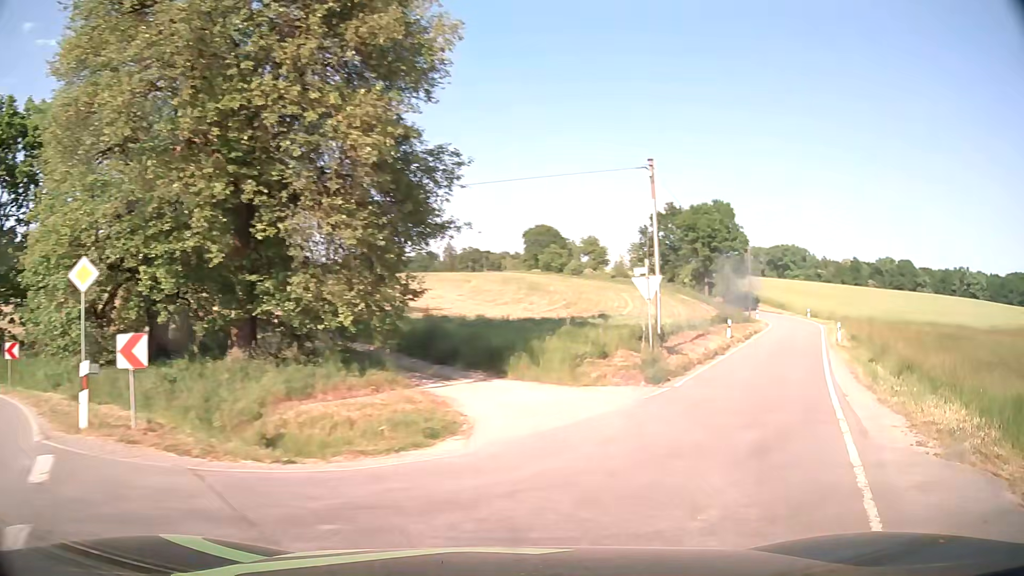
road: tertiary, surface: asphalt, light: Day
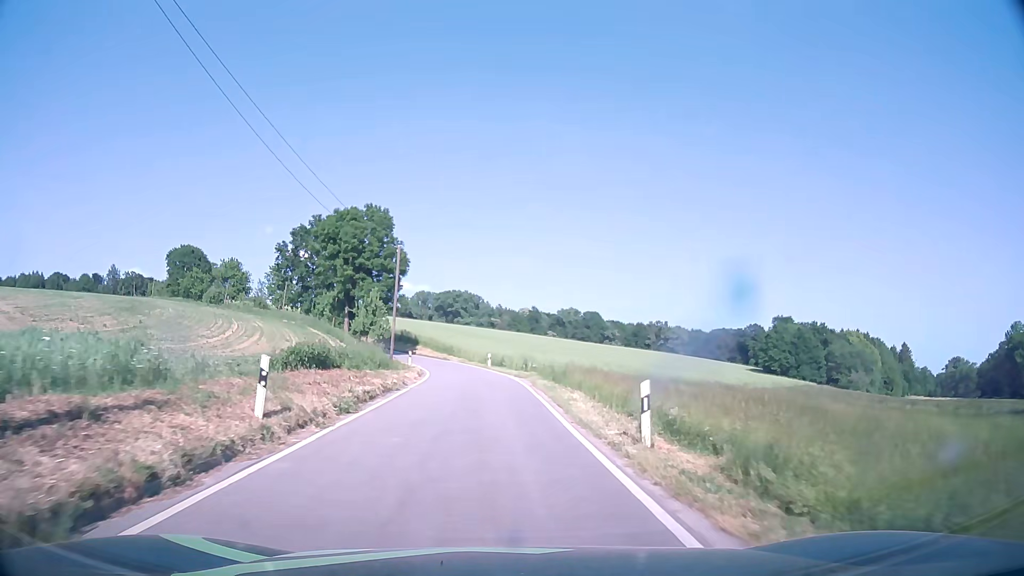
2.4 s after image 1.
(+8.8, +22.3) m; +29°
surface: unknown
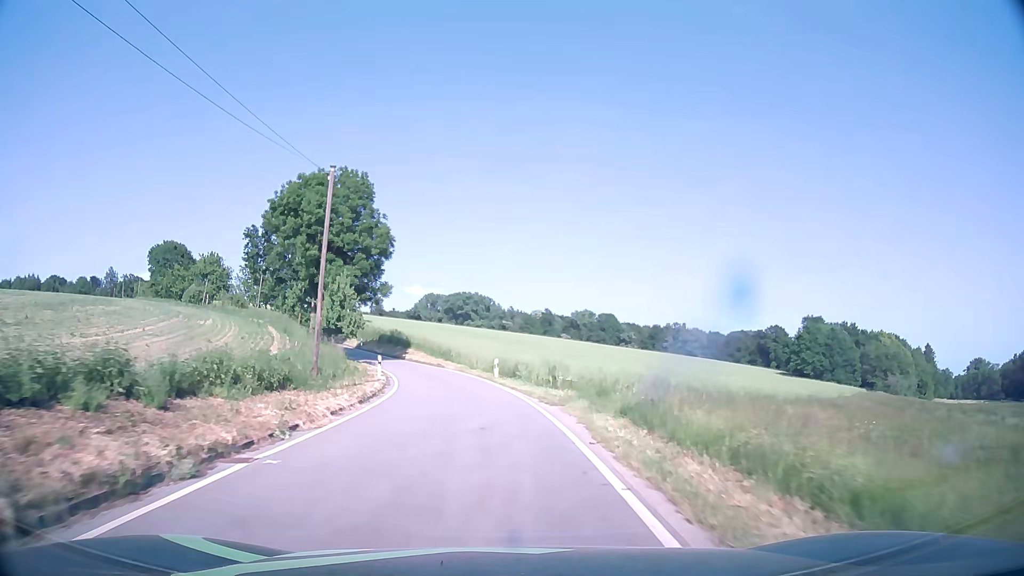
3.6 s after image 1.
(-0.1, +16.2) m; -1°
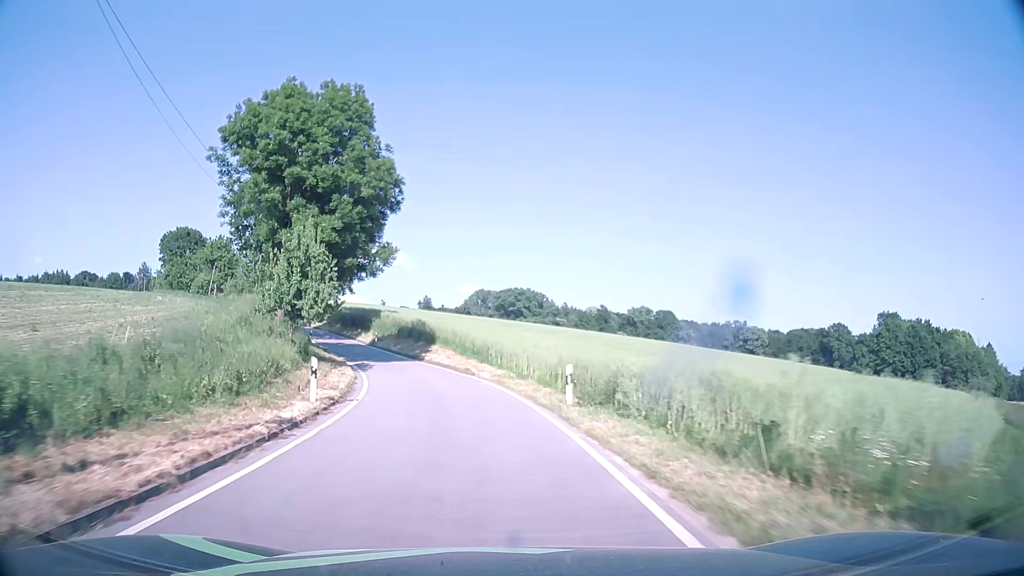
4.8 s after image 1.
(-0.5, +18.6) m; -4°
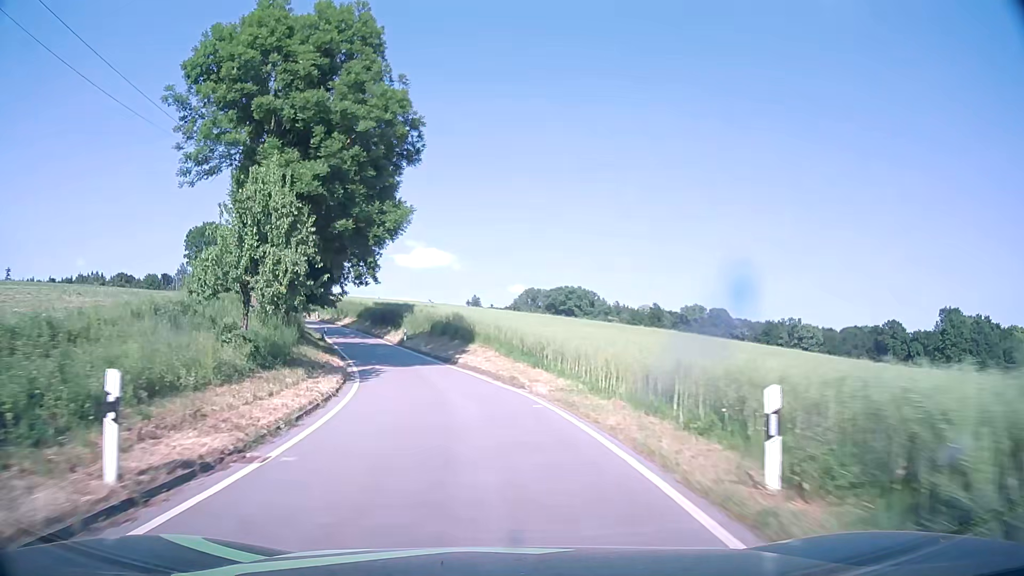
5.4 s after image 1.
(-0.3, +10.0) m; -4°
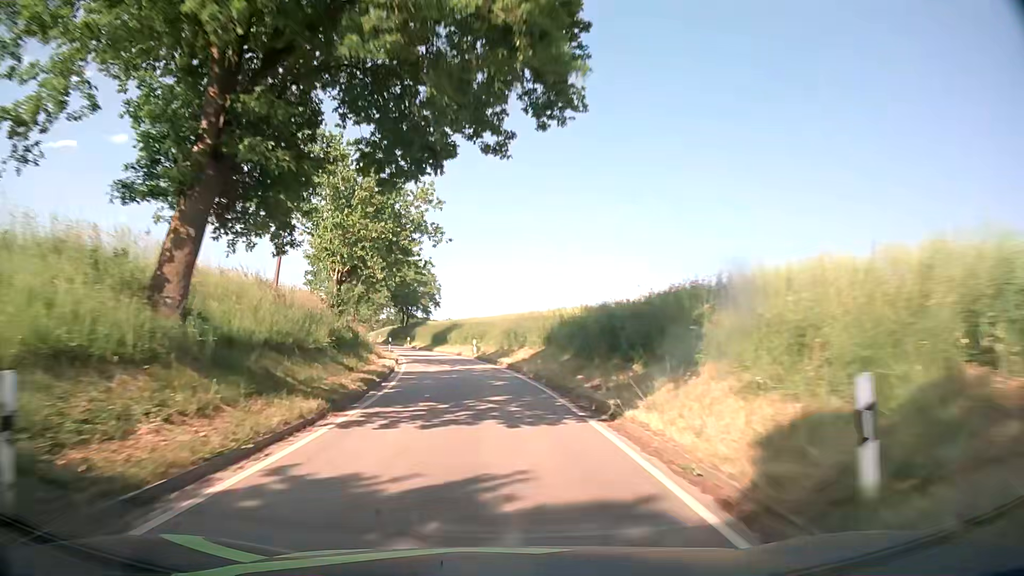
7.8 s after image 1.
(-7.7, +42.6) m; -18°
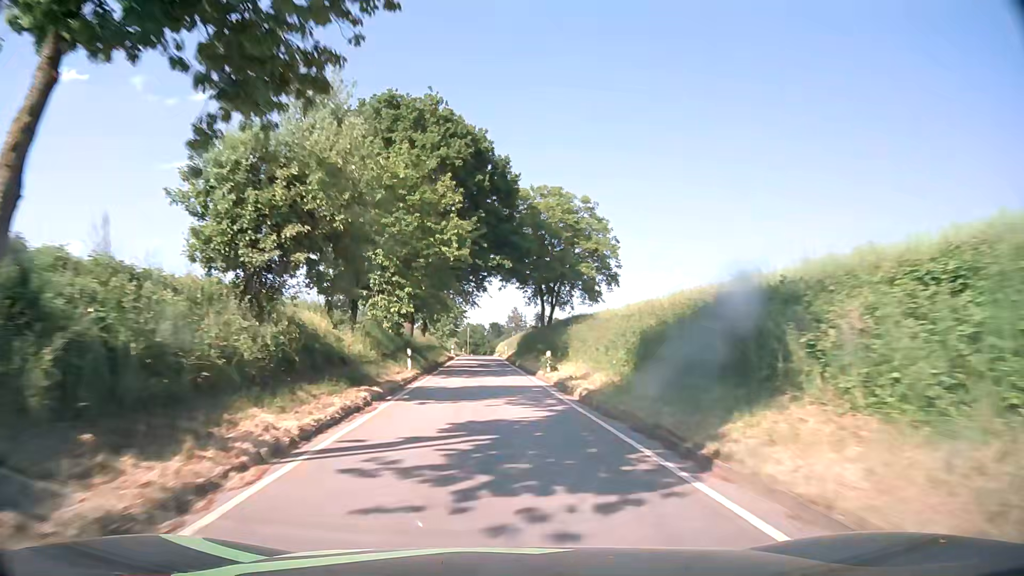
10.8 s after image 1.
(-8.0, +56.4) m; -14°
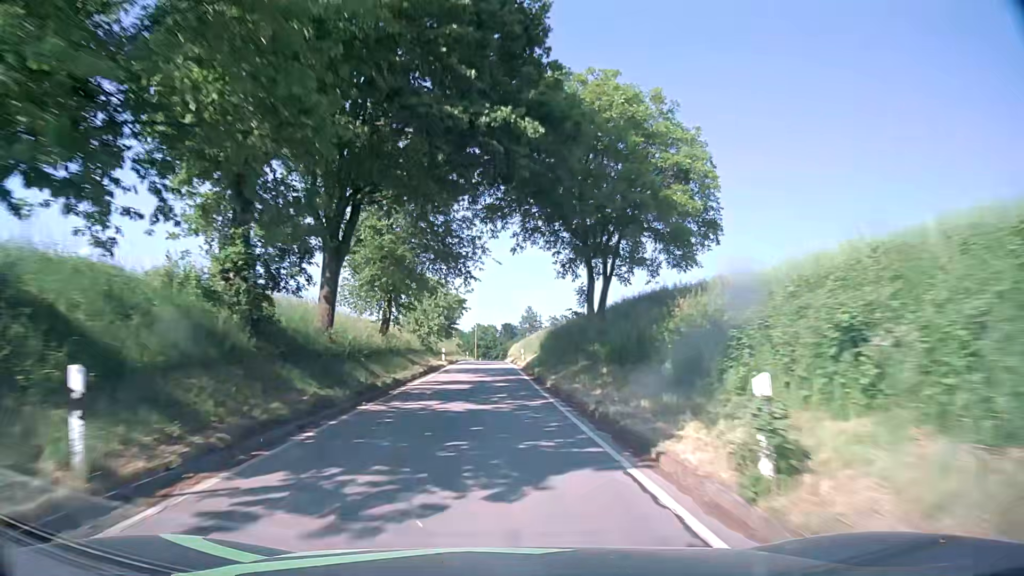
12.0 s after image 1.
(-0.2, +23.3) m; -1°
(0, +10) (0, +20) (0, +30) (-1, +40) (-1, +50) (-1, +60) (-1, +70) (-2, +80) (-2, +90) (-2, +100) m
